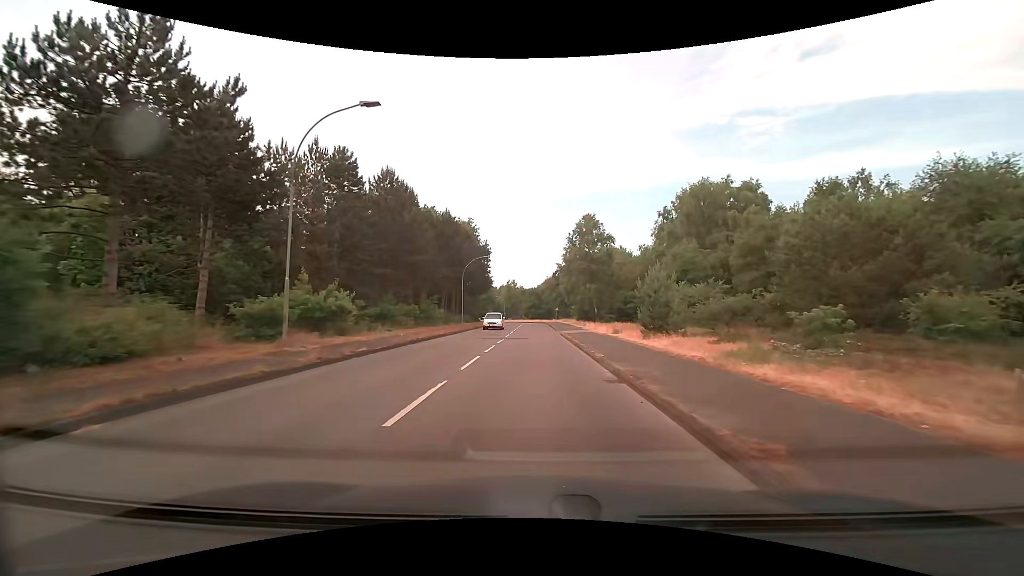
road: secondary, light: Day
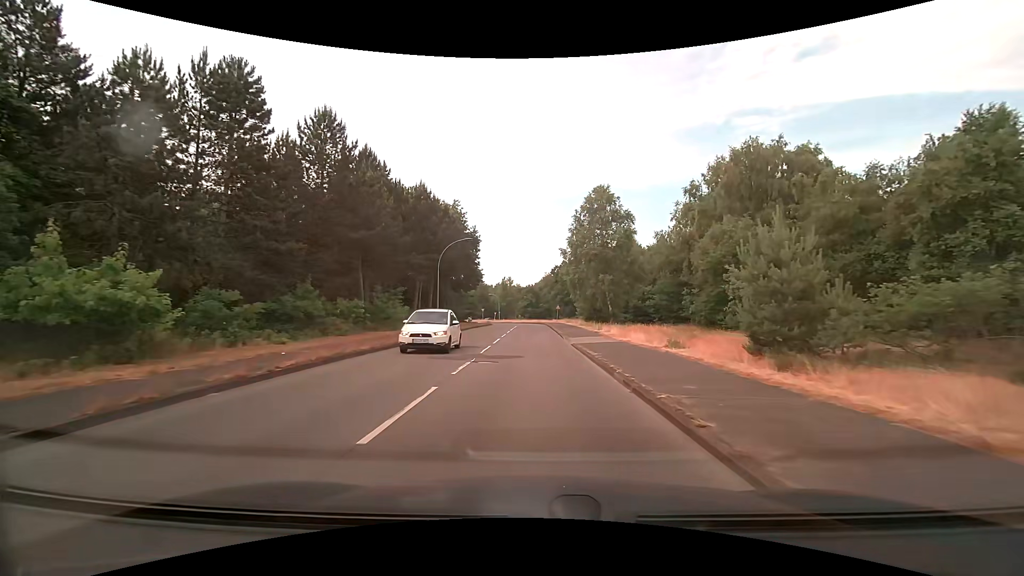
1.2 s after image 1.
(0.0, +12.8) m; 0°
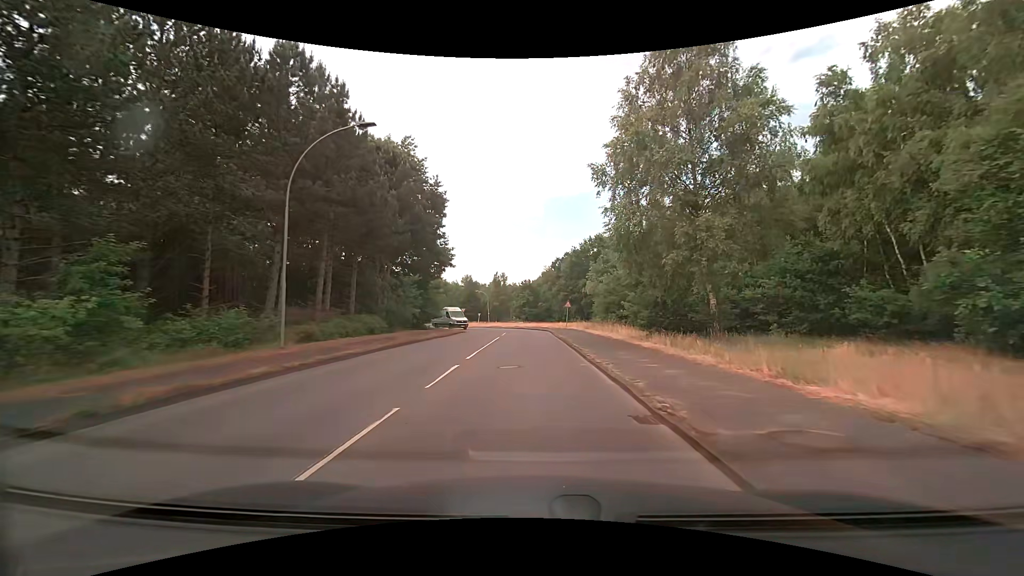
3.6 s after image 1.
(+0.2, +26.3) m; 0°
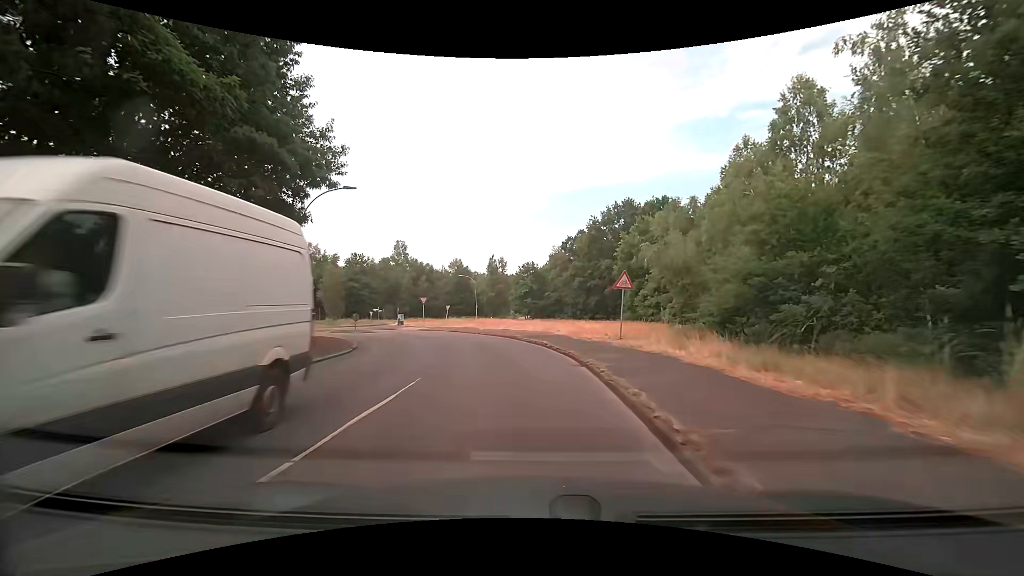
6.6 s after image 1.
(+0.2, +29.8) m; 0°
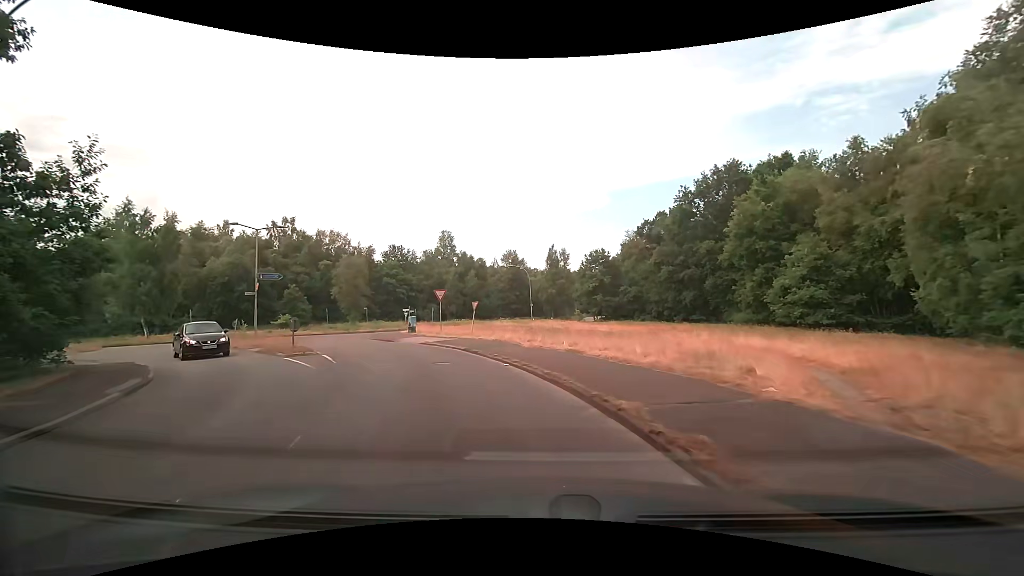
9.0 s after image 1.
(-1.1, +18.0) m; -7°
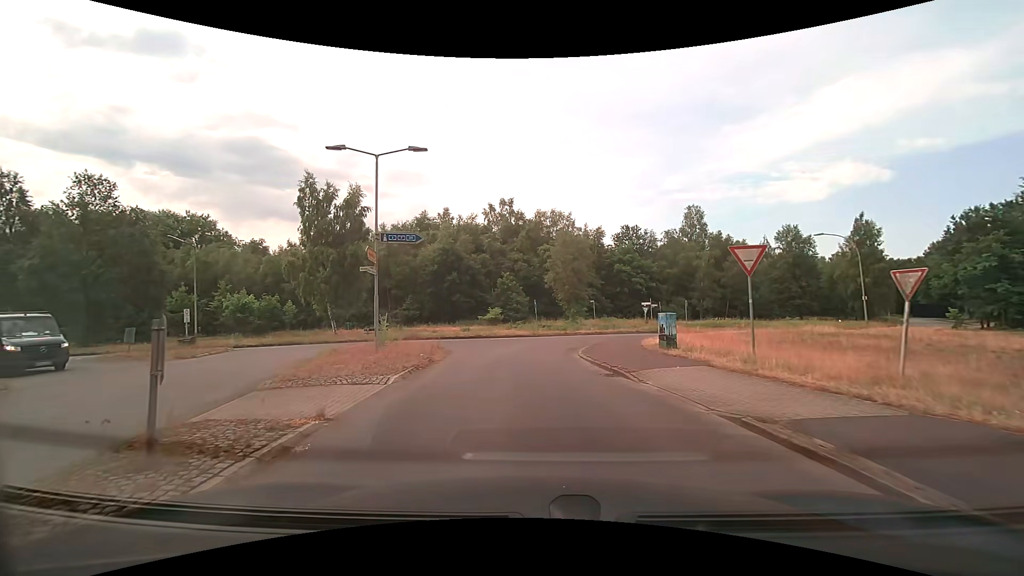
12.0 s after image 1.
(-4.1, +17.4) m; -28°
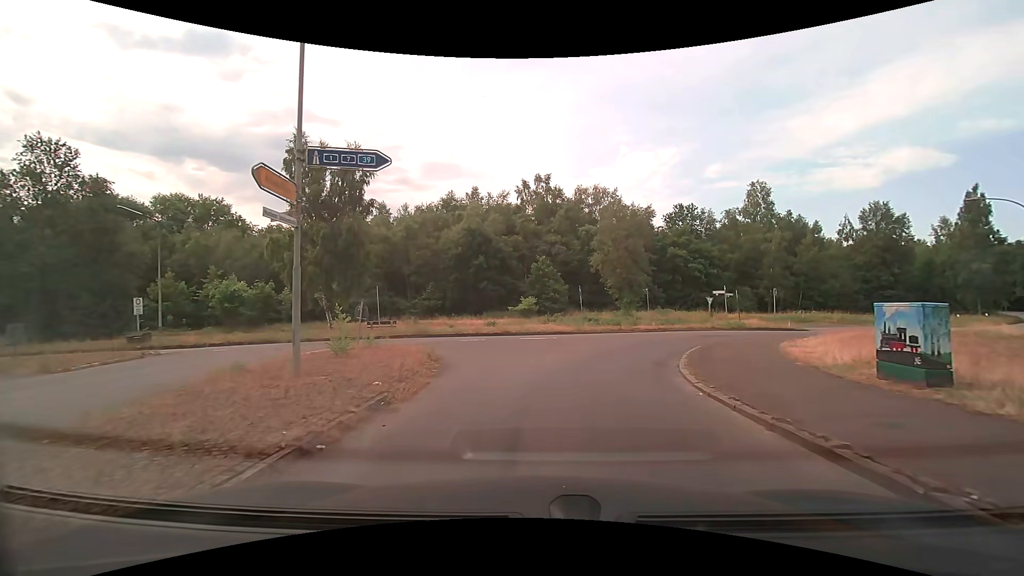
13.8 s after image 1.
(-0.3, +8.4) m; -4°
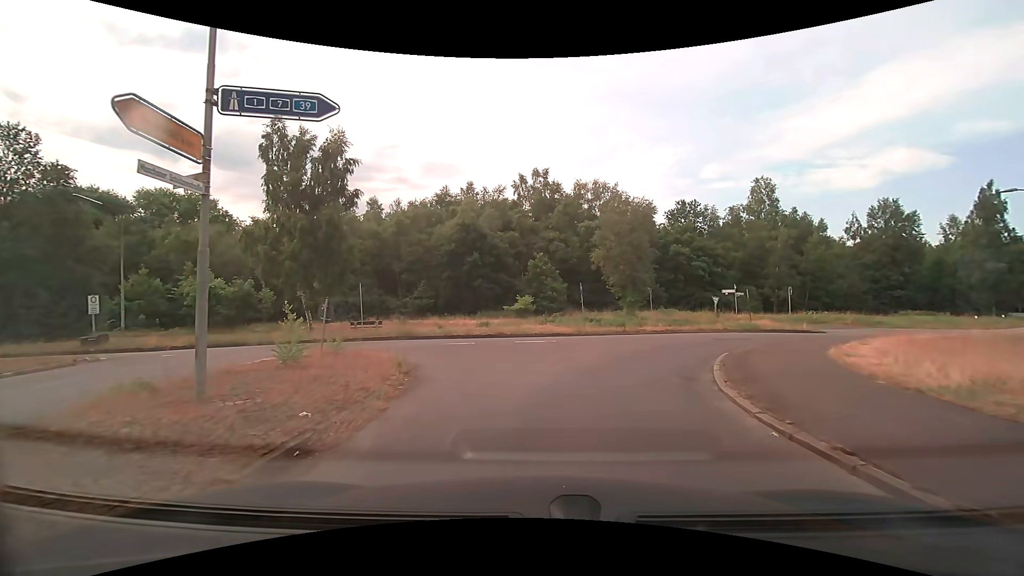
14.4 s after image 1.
(0.0, +2.5) m; 0°
(0, +10) (+4, +19) (+12, +26) (+20, +30) (+29, +35) (+38, +40) (+46, +46) (+54, +52) (+61, +59) (+67, +67) m
